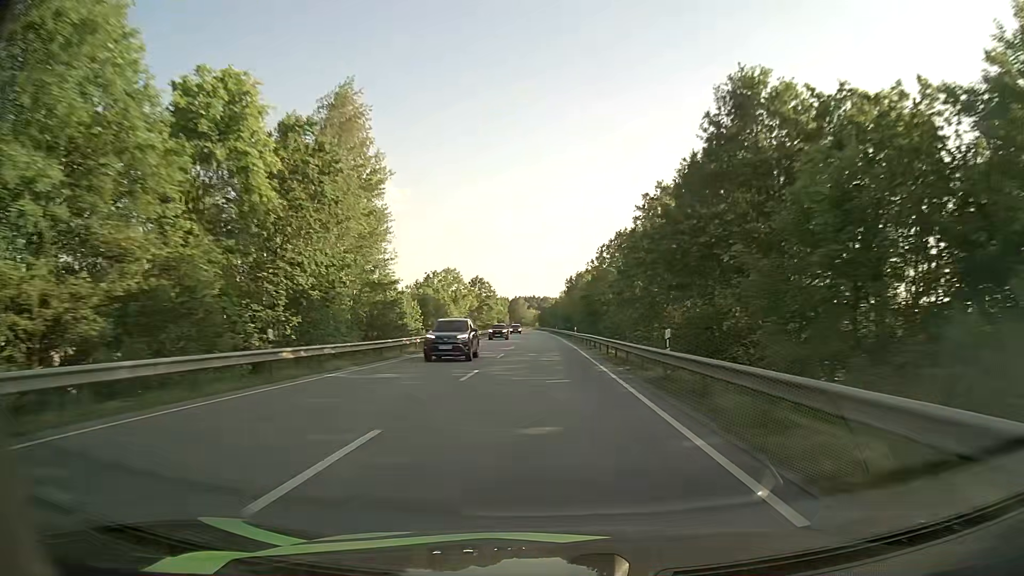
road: primary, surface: asphalt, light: Day
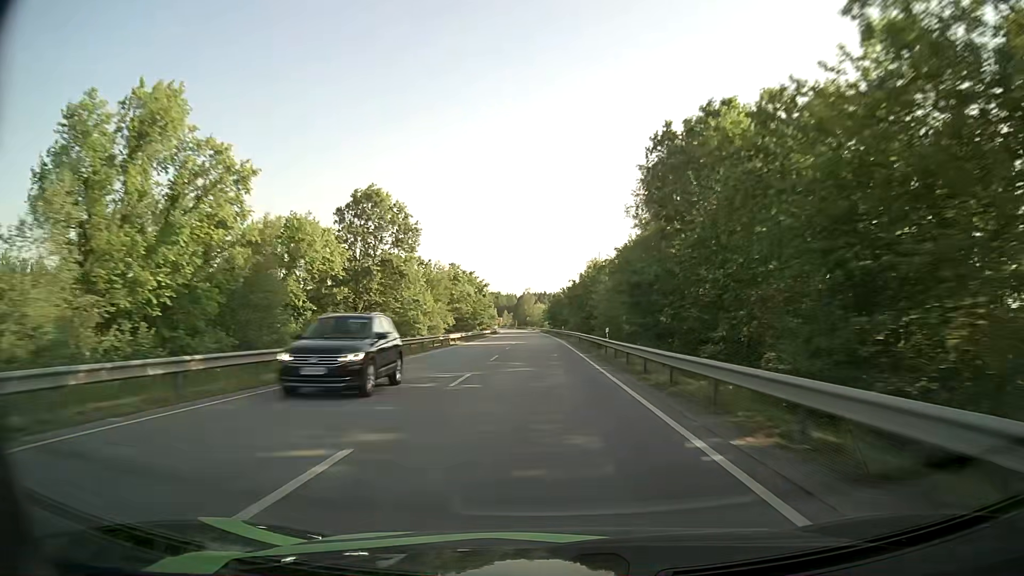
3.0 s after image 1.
(-0.7, +85.3) m; -1°
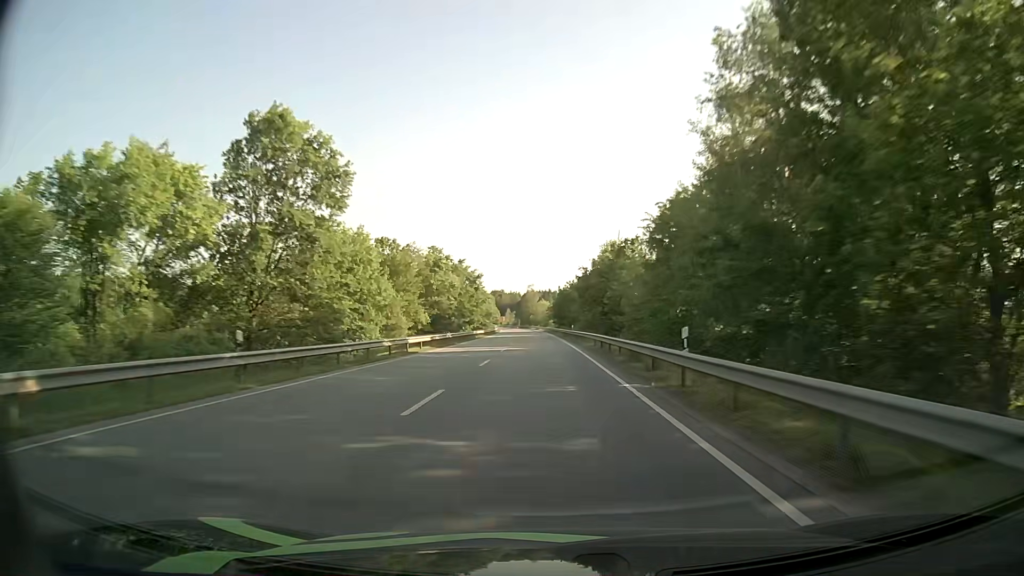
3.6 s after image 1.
(0.0, +17.2) m; 0°
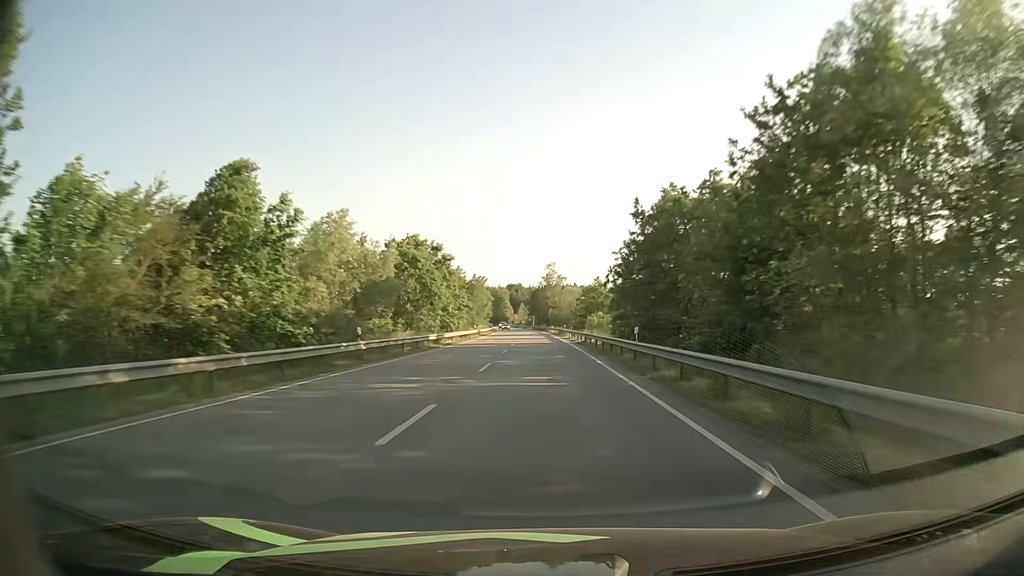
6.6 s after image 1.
(-1.5, +86.6) m; -2°
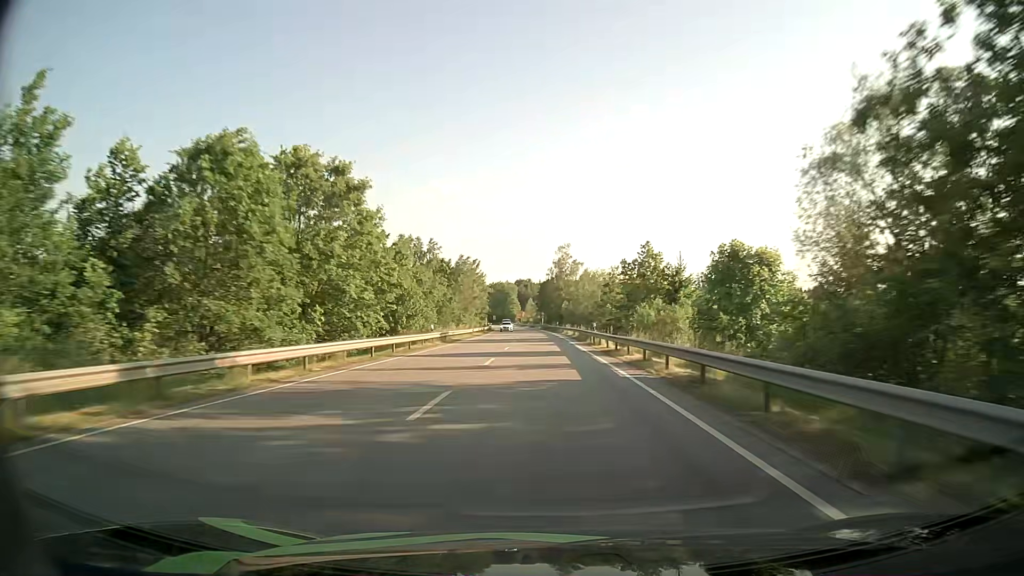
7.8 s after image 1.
(-0.3, +34.2) m; -1°
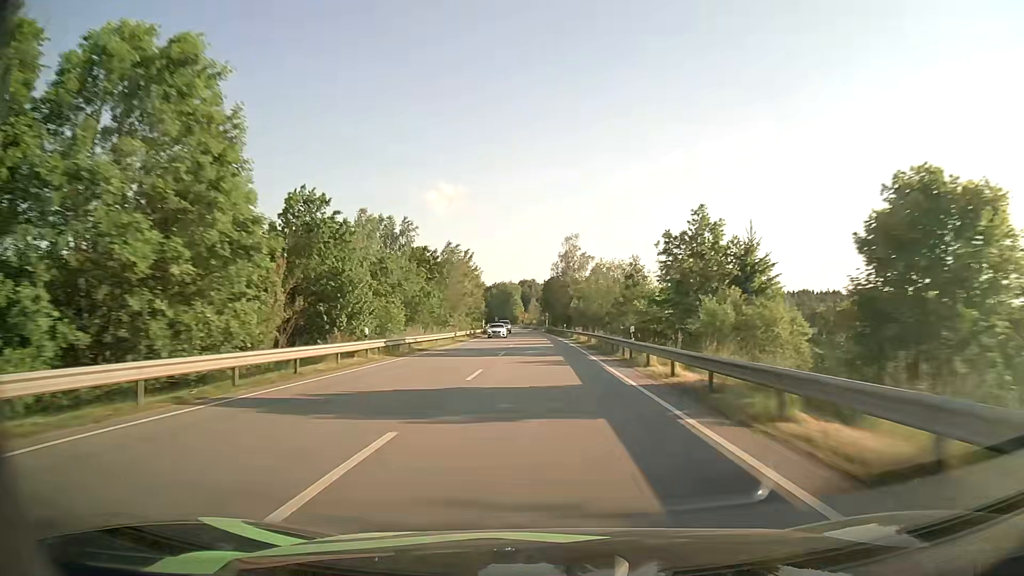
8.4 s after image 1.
(0.0, +16.7) m; 0°
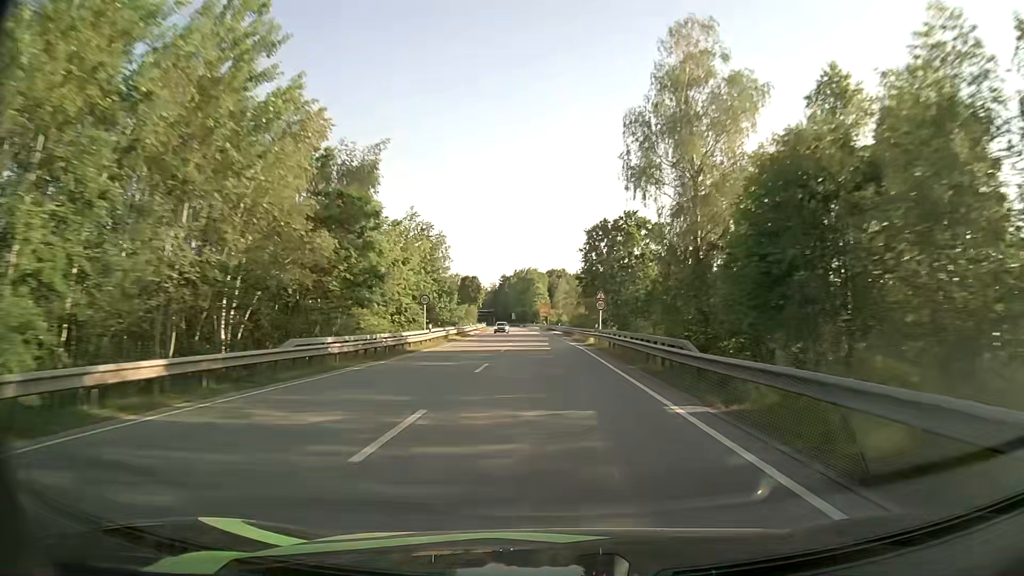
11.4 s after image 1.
(-1.5, +81.6) m; -2°
(0, +10) (0, +20) (0, +30) (0, +40) (-1, +50) (-1, +60) (-1, +70) (-2, +80) (-2, +90) (-3, +100) m
